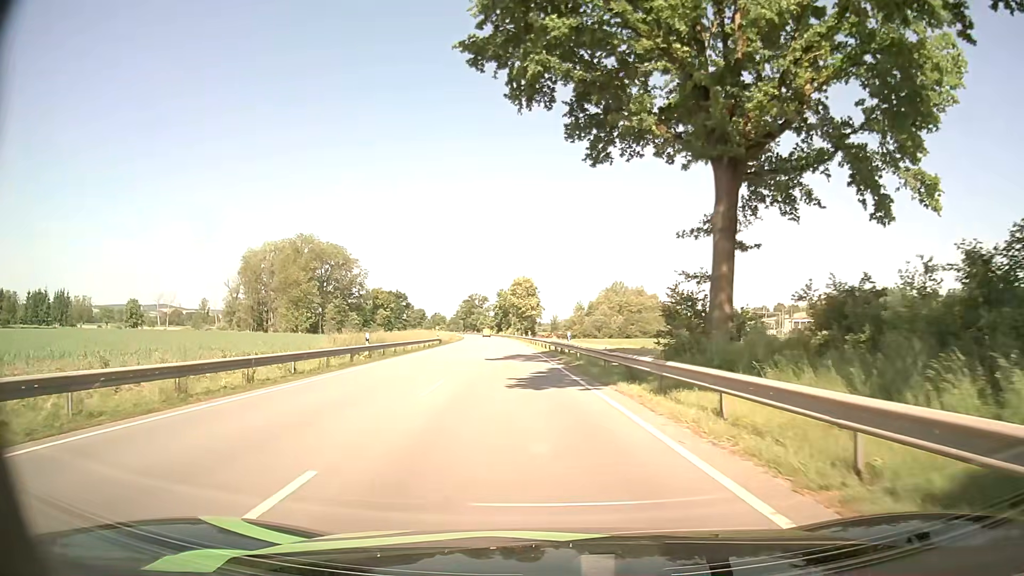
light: Day
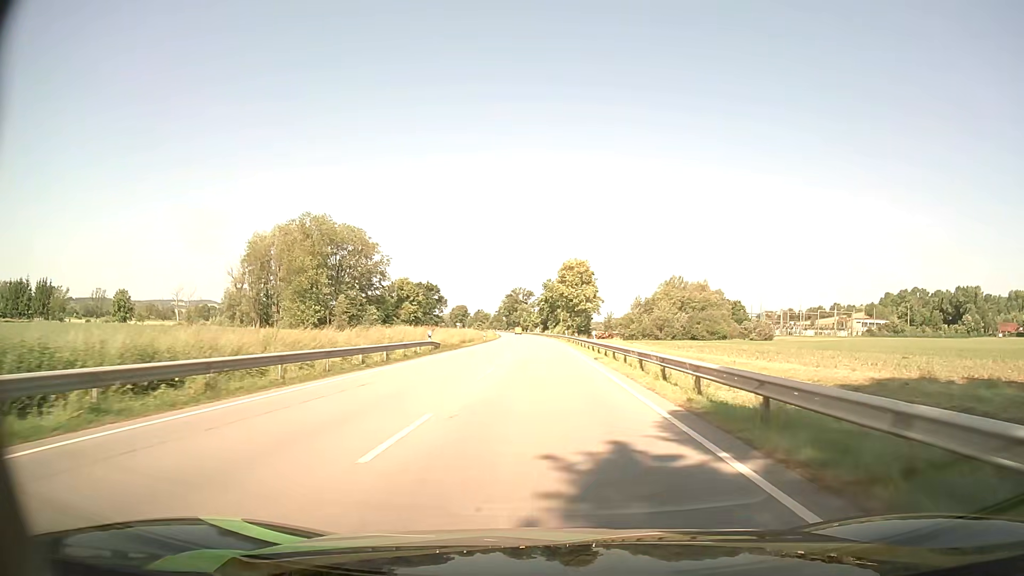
(-1.9, +33.2) m; -4°
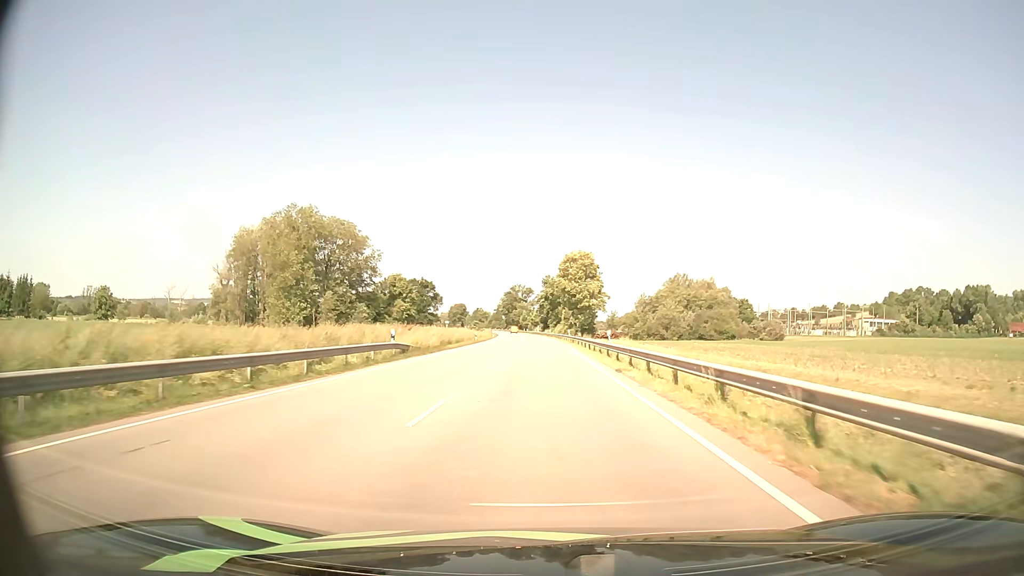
(0.0, +10.1) m; 0°
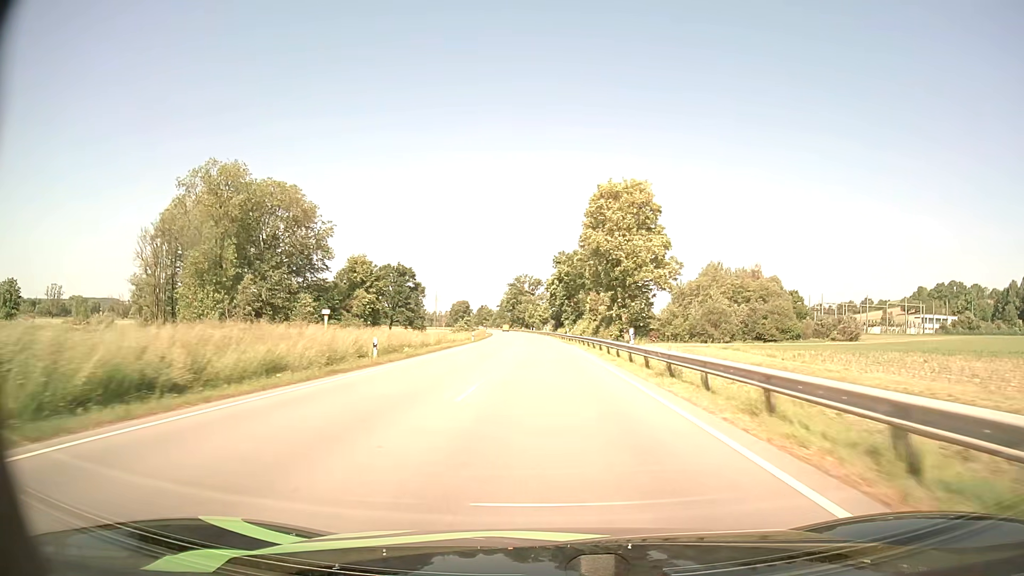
(-0.5, +46.7) m; -1°
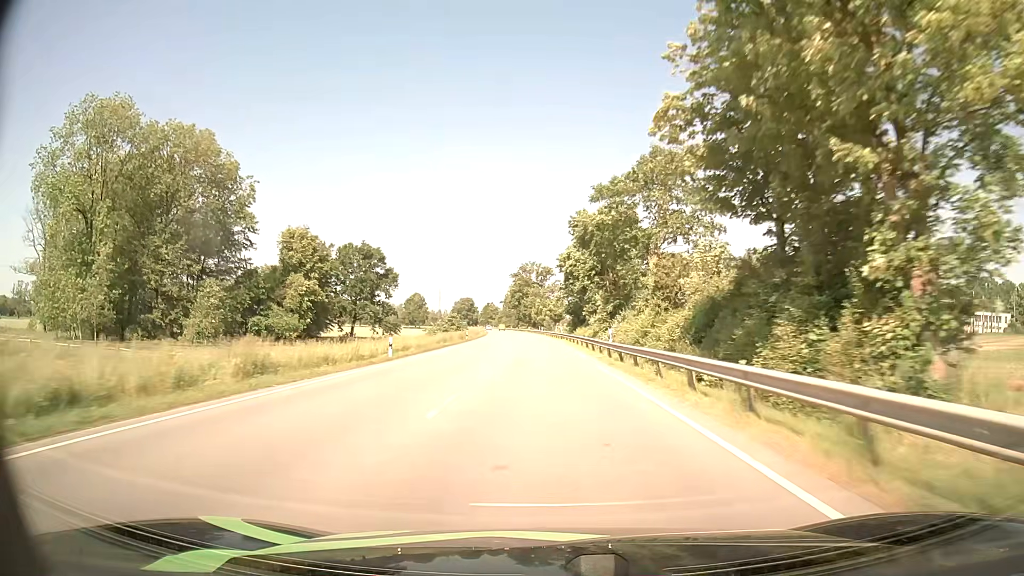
(-0.3, +39.9) m; -1°
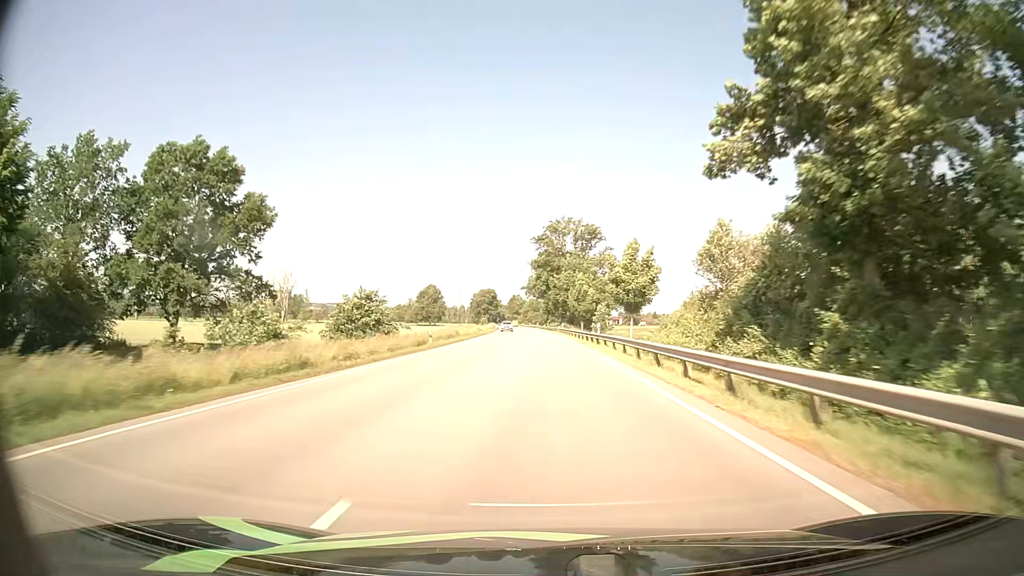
(-1.8, +70.3) m; -3°
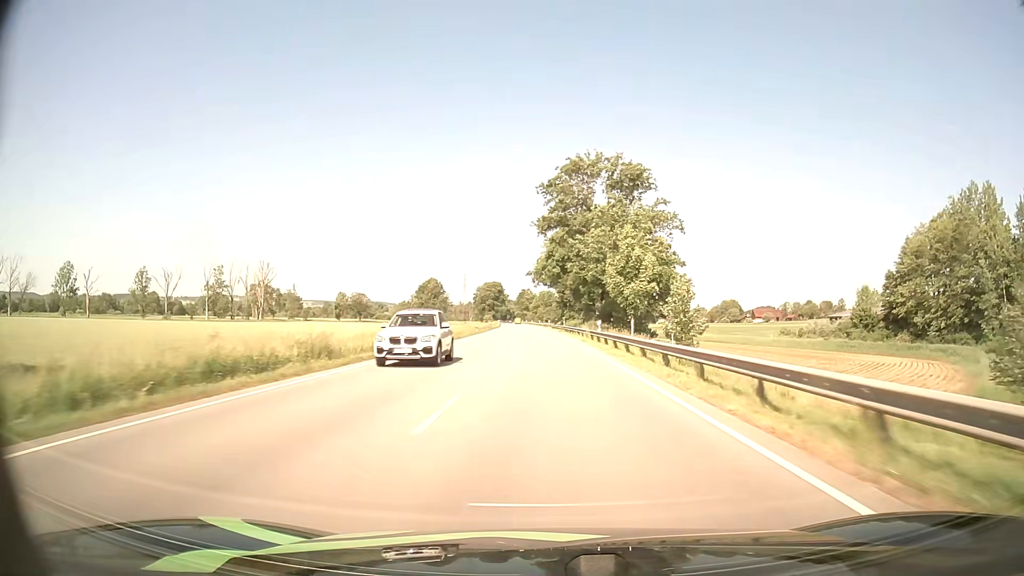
(-0.3, +42.1) m; -1°
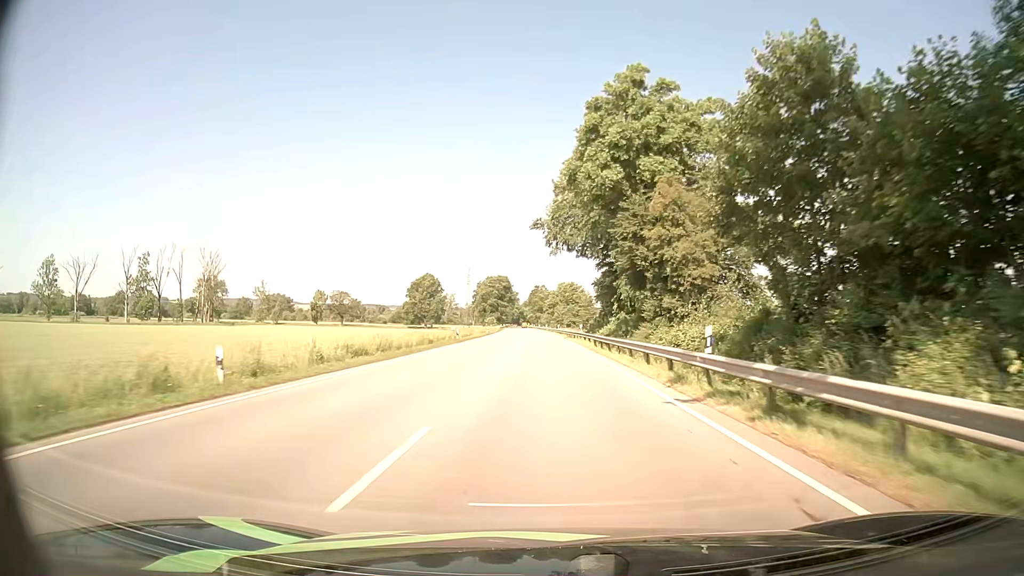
(-1.2, +64.4) m; -2°
(0, +10) (0, +20) (0, +30) (0, +40) (0, +50) (0, +60) (-1, +70) (-1, +80) (-1, +90) (-2, +100) m
